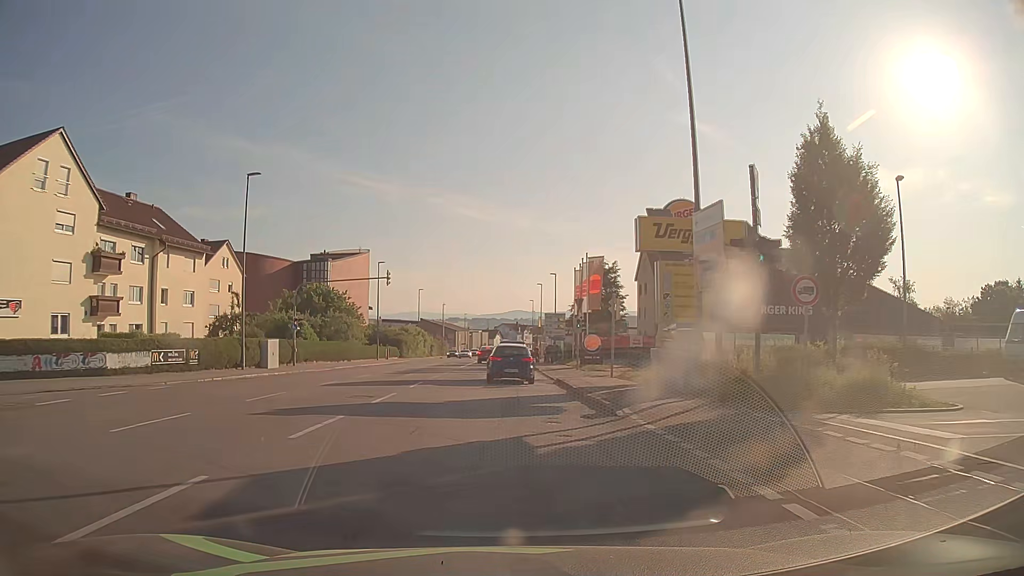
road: tertiary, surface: asphalt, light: Day
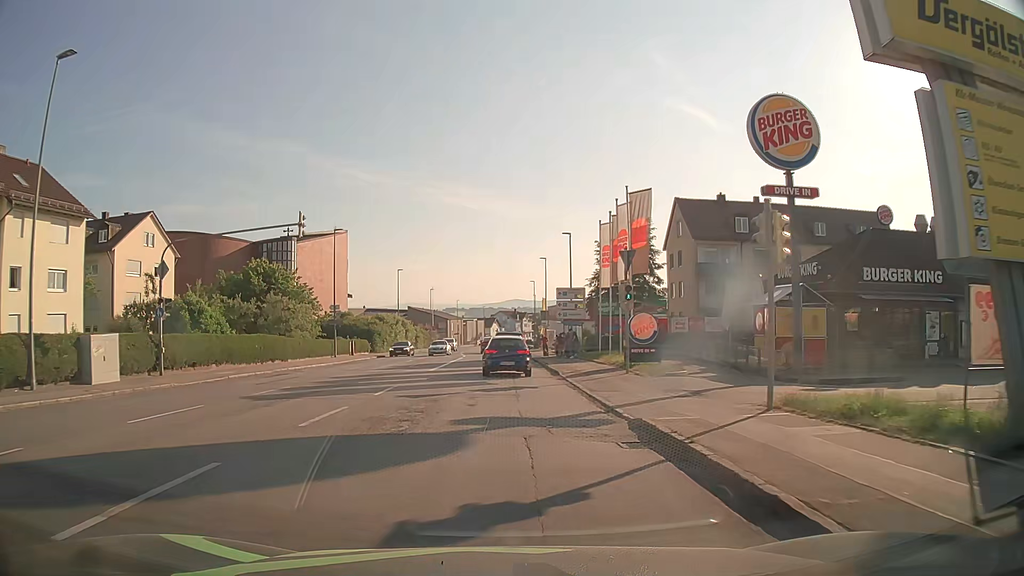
(-0.1, +17.4) m; +1°
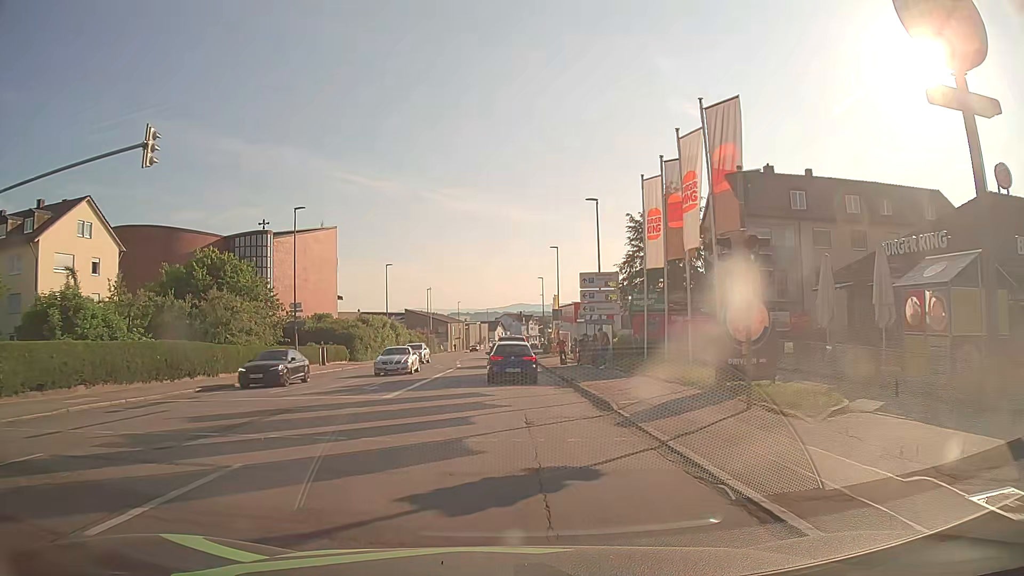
(-0.1, +11.6) m; -1°
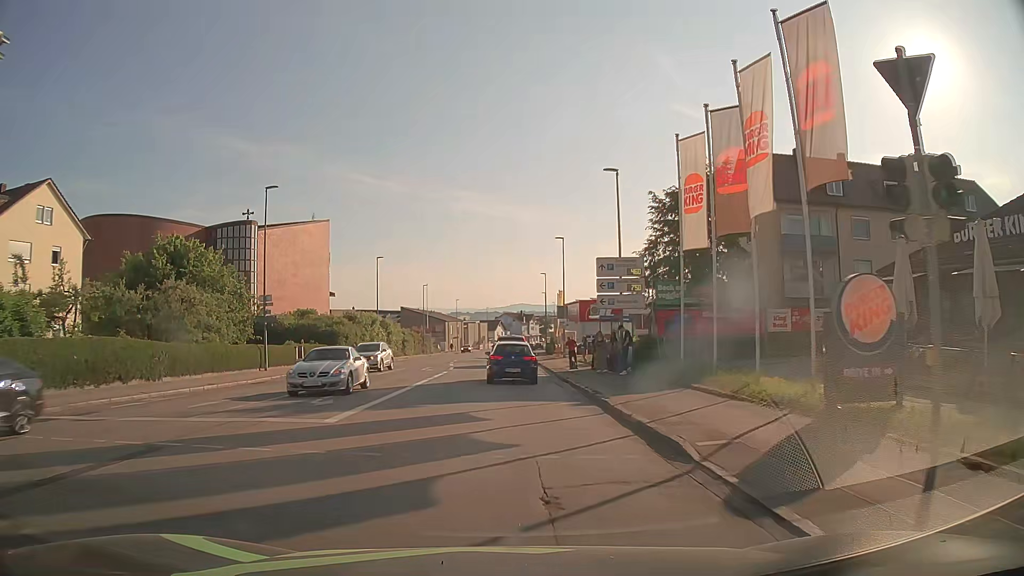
(0.0, +5.8) m; -1°
(0, +10) (0, +20) (0, +30) (0, +40) (0, +50) (+1, +60) (+1, +70) (+1, +80) (+1, +90) (+2, +100) m
